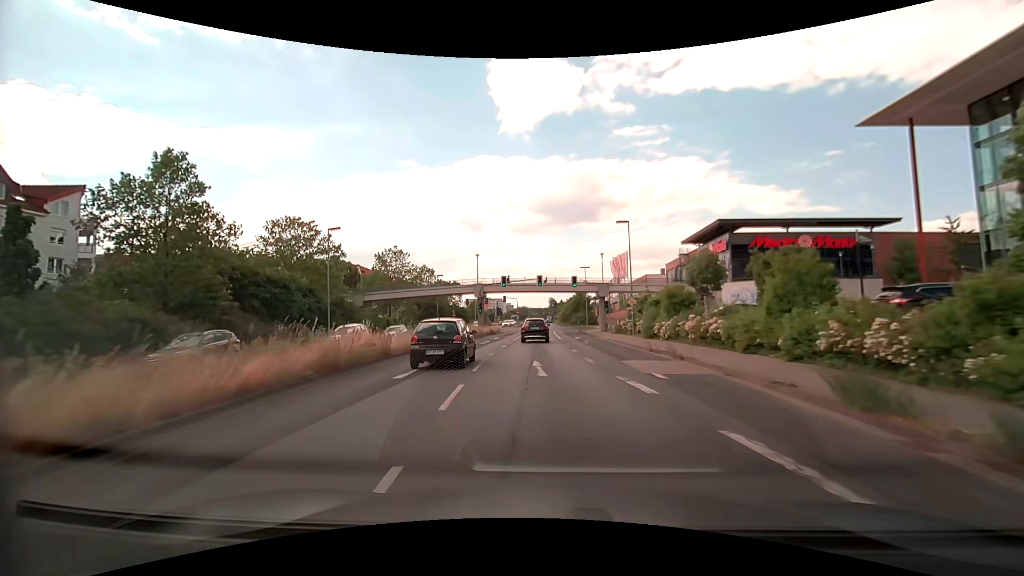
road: primary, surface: asphalt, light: Day
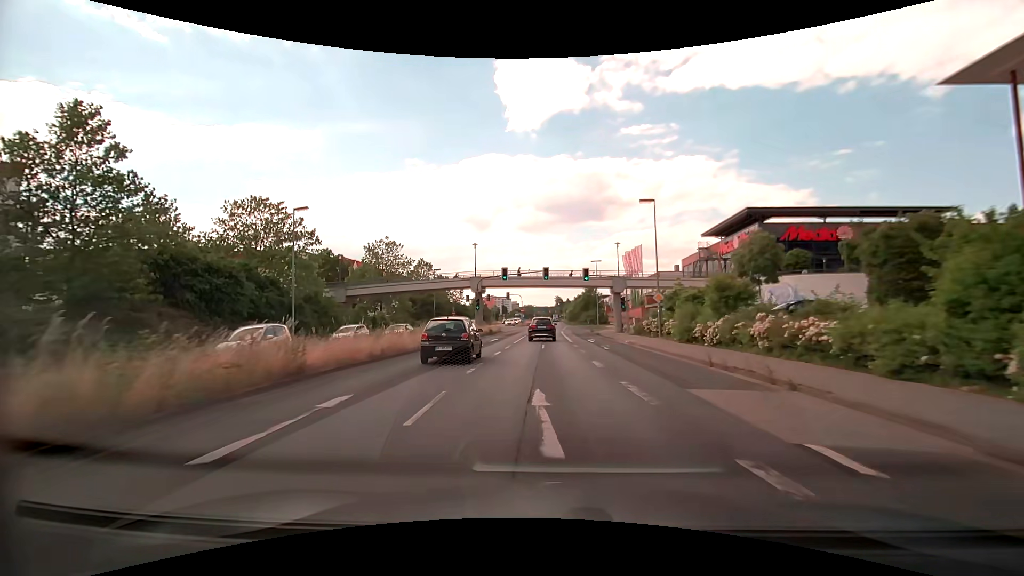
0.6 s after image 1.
(-0.1, +7.3) m; -1°
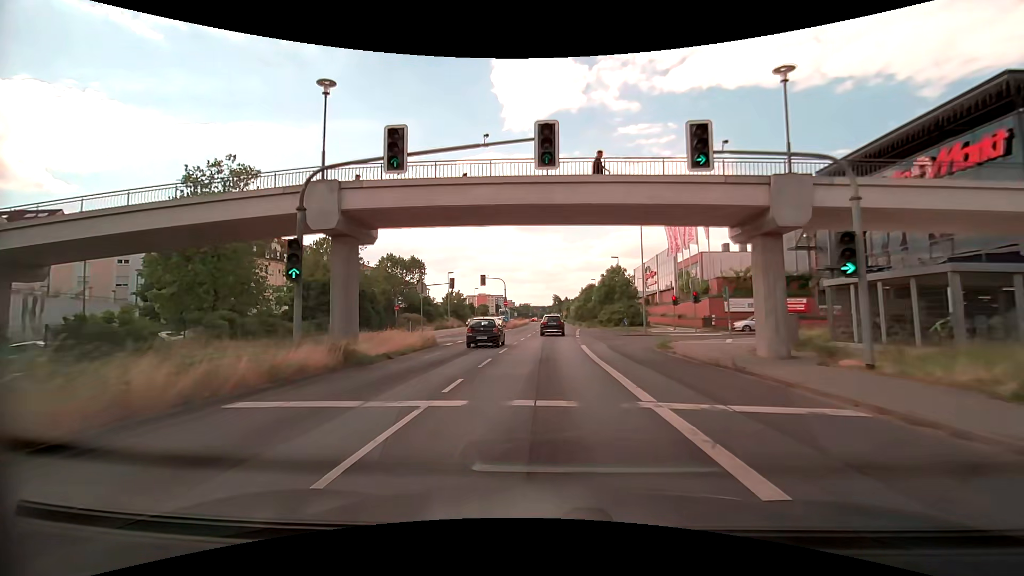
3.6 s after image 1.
(+0.1, +35.9) m; 0°
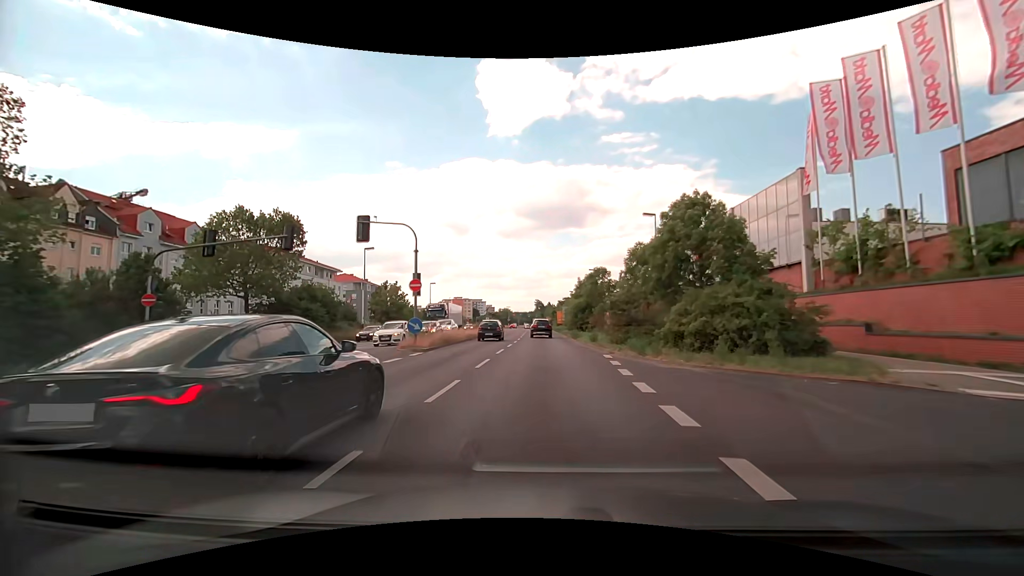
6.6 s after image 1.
(+0.7, +35.9) m; +2°
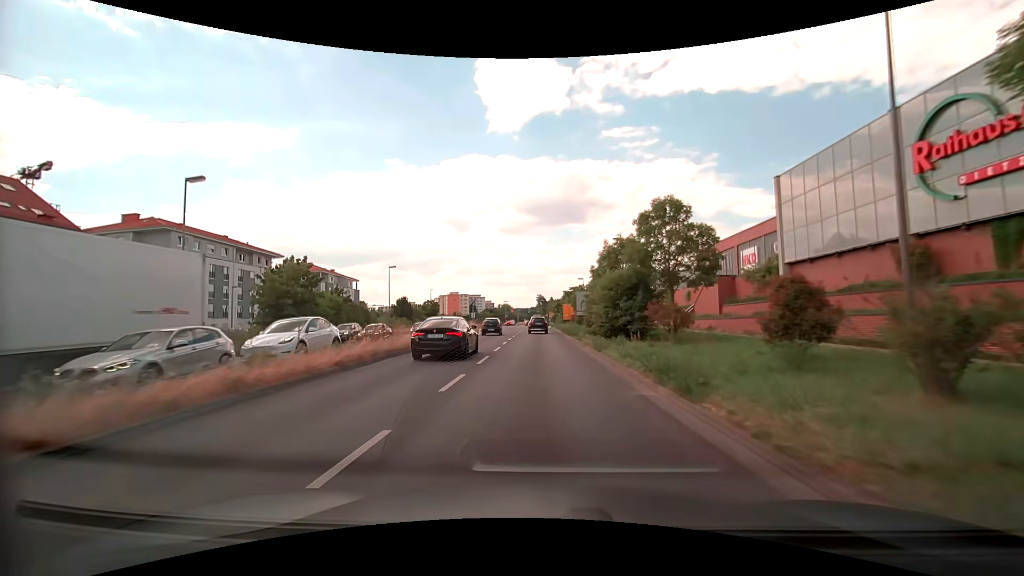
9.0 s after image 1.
(+0.1, +28.7) m; 0°
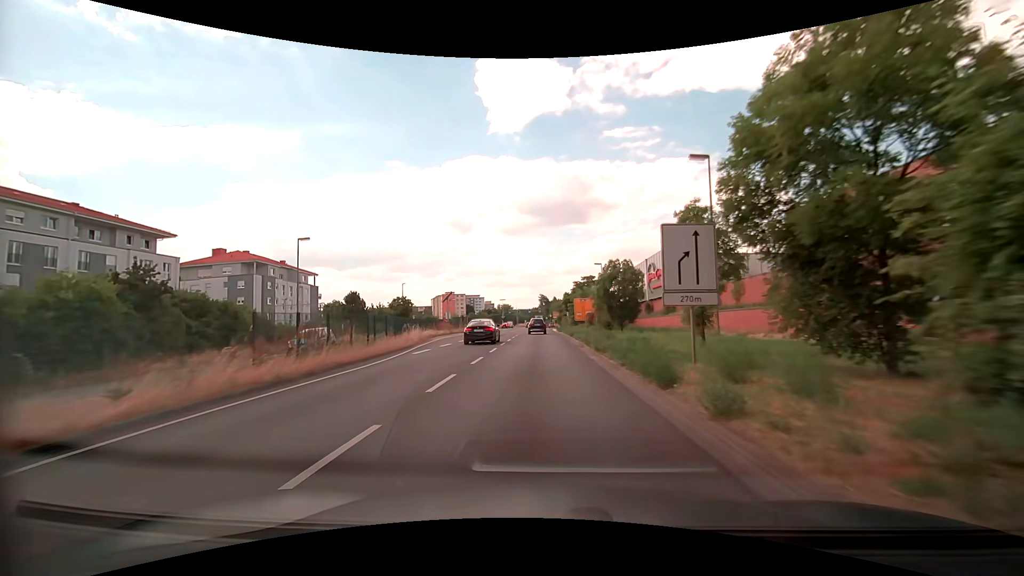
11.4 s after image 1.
(-0.3, +29.0) m; -1°
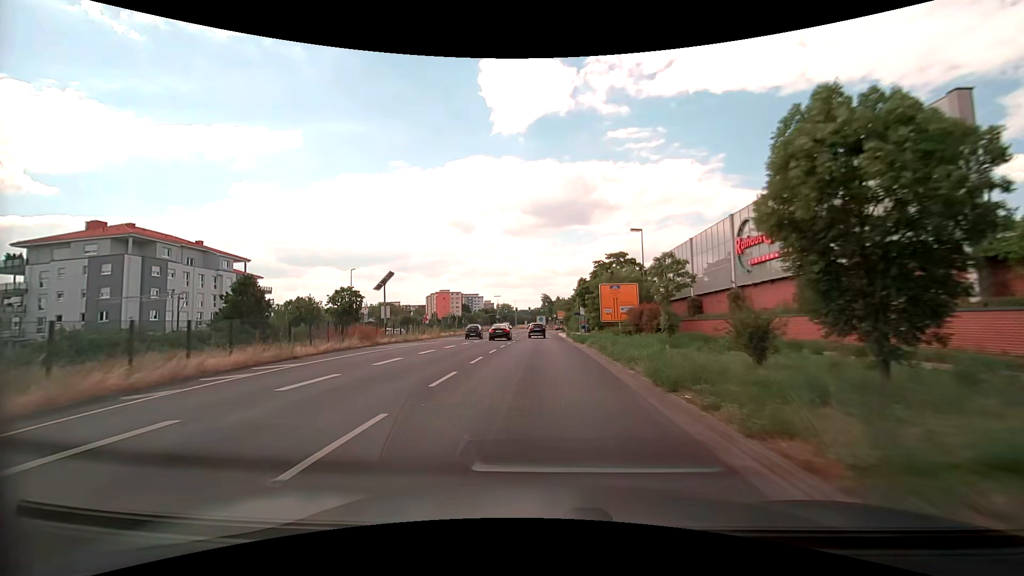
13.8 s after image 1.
(-0.1, +29.2) m; 0°
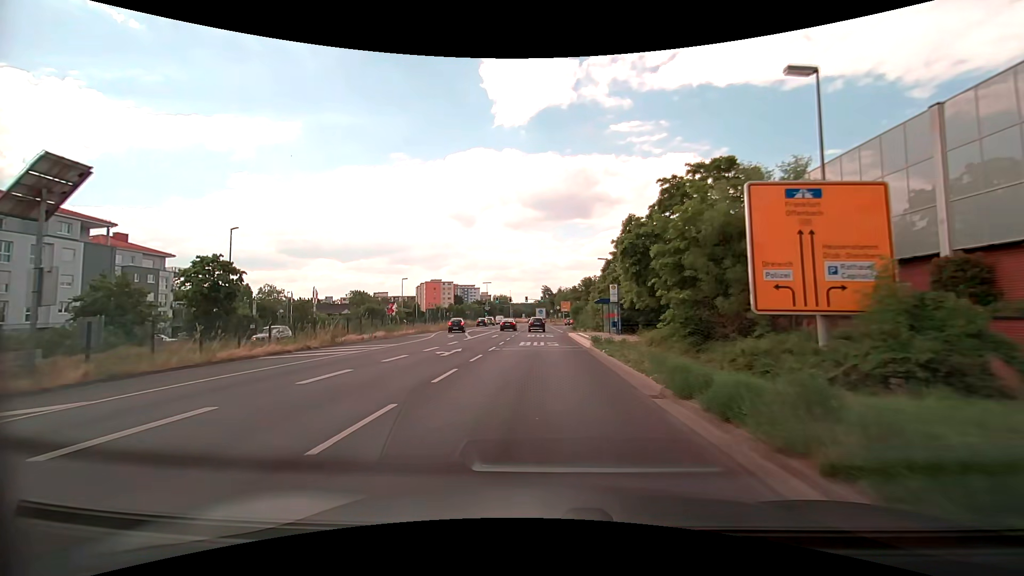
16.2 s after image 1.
(-0.2, +29.3) m; 0°
(0, +10) (0, +20) (0, +30) (0, +40) (0, +50) (+1, +60) (+2, +70) (+3, +80) (+3, +90) (+4, +100) m
